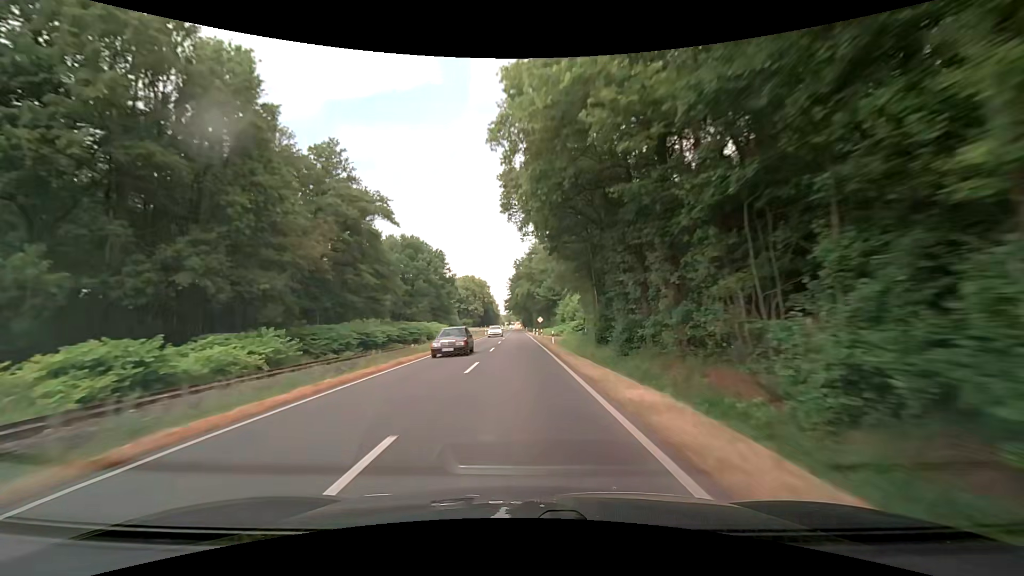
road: secondary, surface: asphalt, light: Day
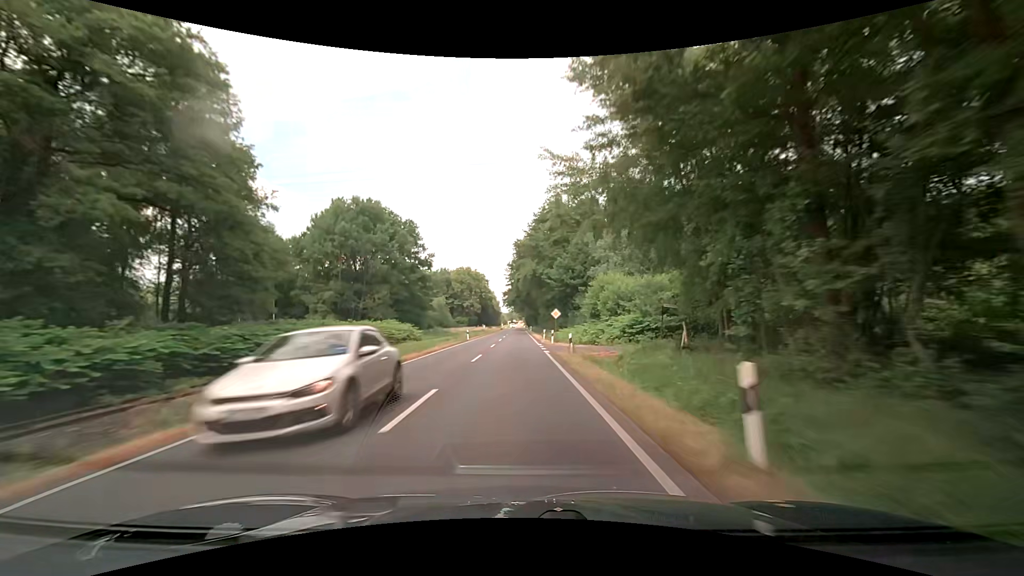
(-0.2, +31.6) m; 0°
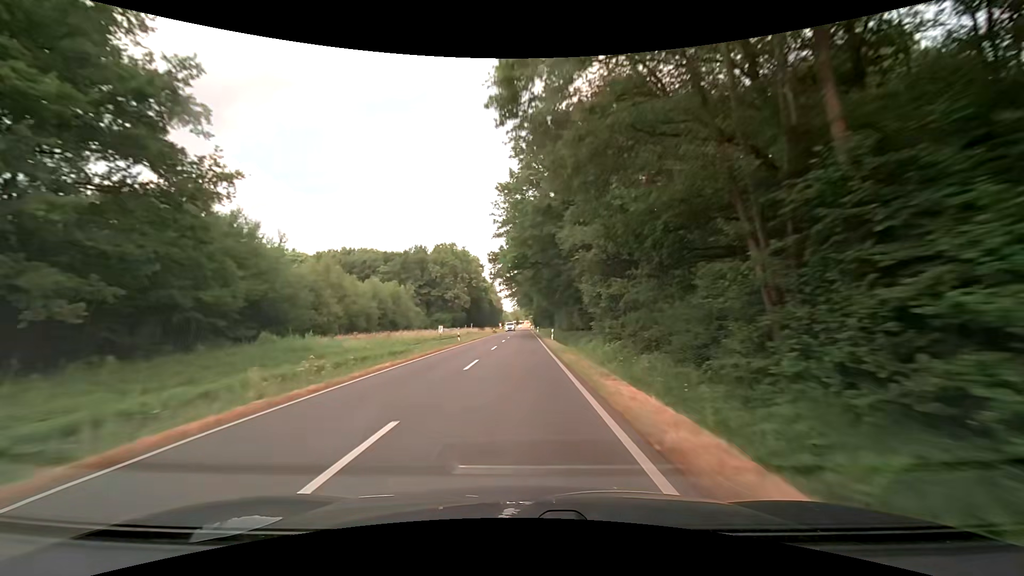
(-0.4, +63.2) m; -1°
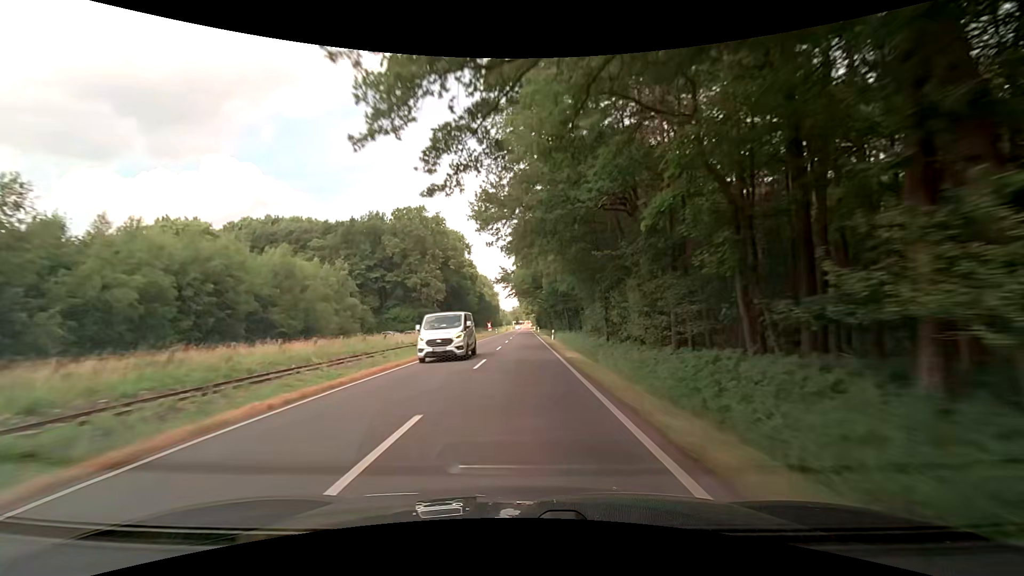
(-0.1, +47.4) m; -1°
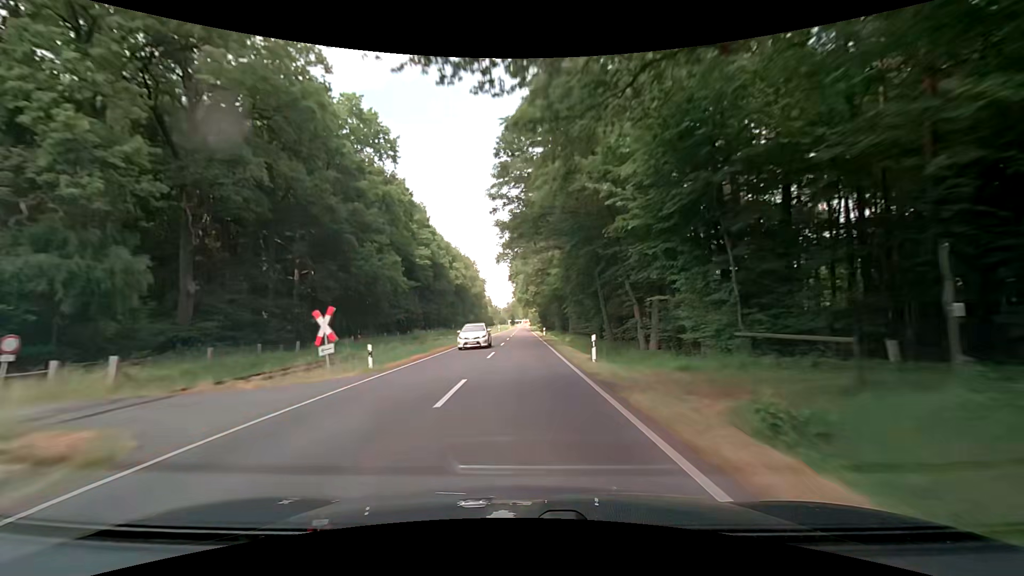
(+0.7, +79.0) m; +1°
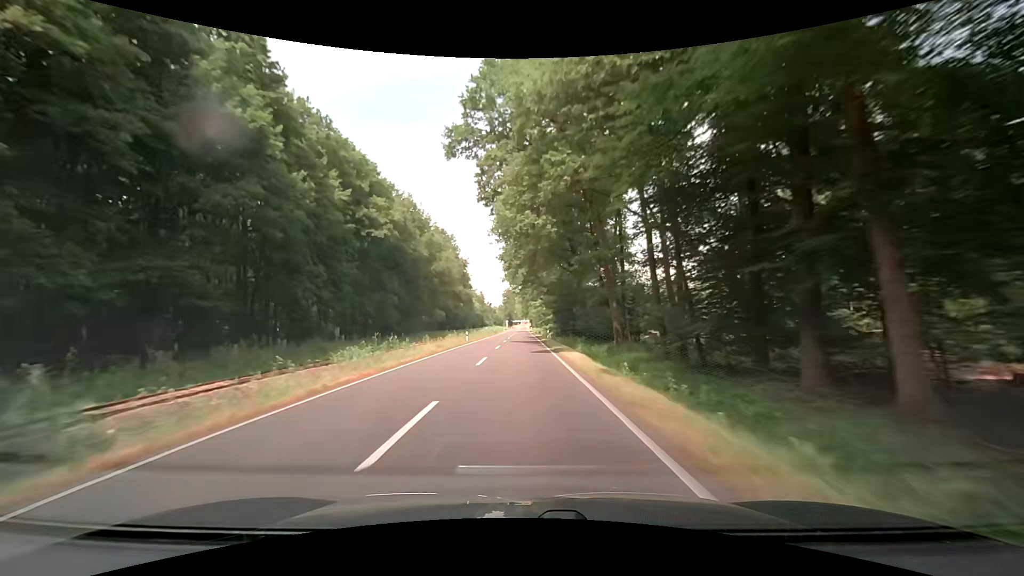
(-0.3, +63.3) m; -1°
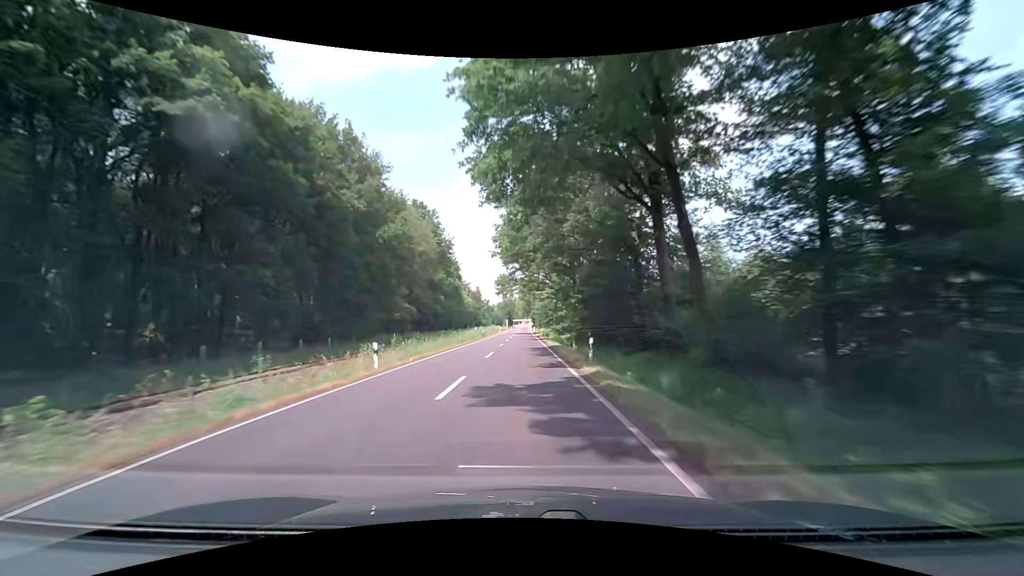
(+0.2, +31.6) m; 0°
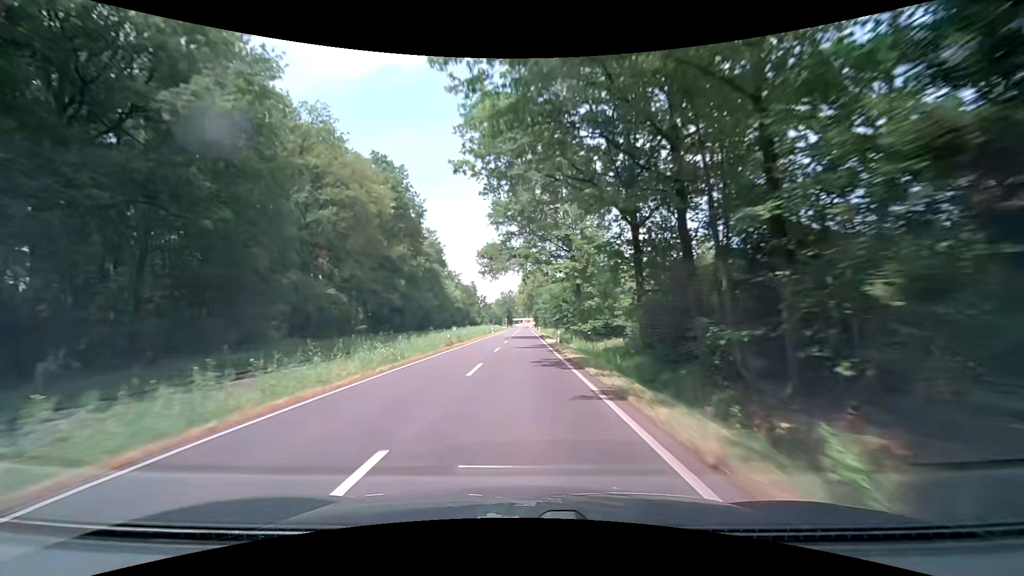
(0.0, +31.6) m; 0°
(0, +10) (0, +20) (0, +30) (0, +40) (0, +50) (0, +60) (0, +70) (0, +80) (0, +90) (0, +100) m
